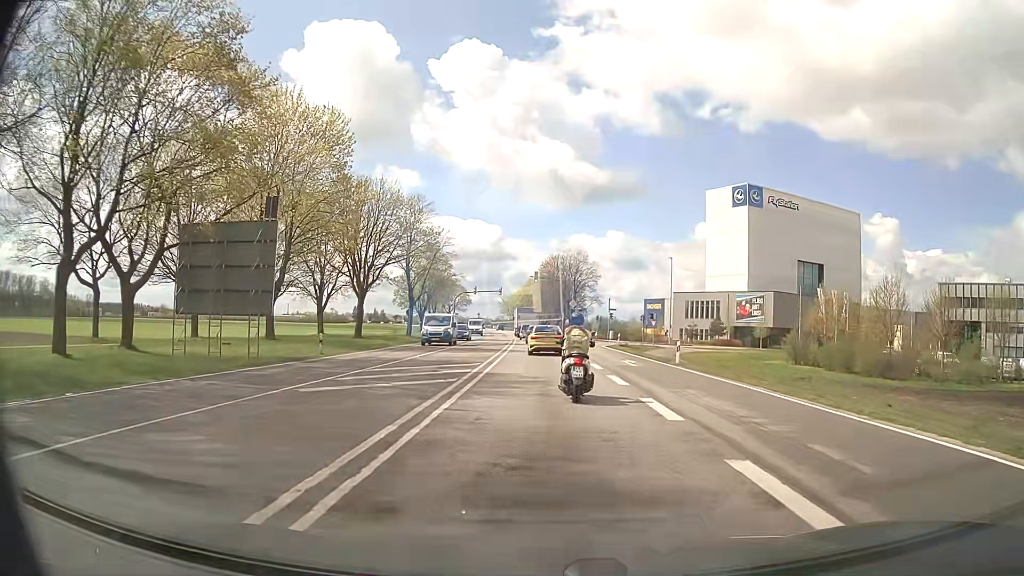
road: secondary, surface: asphalt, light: Day
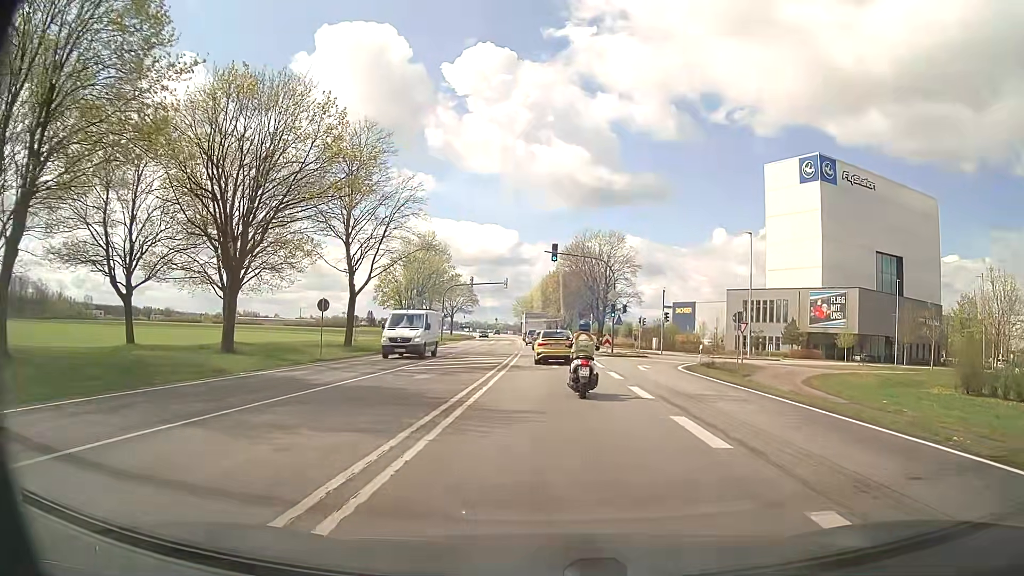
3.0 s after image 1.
(-0.4, +25.8) m; -1°
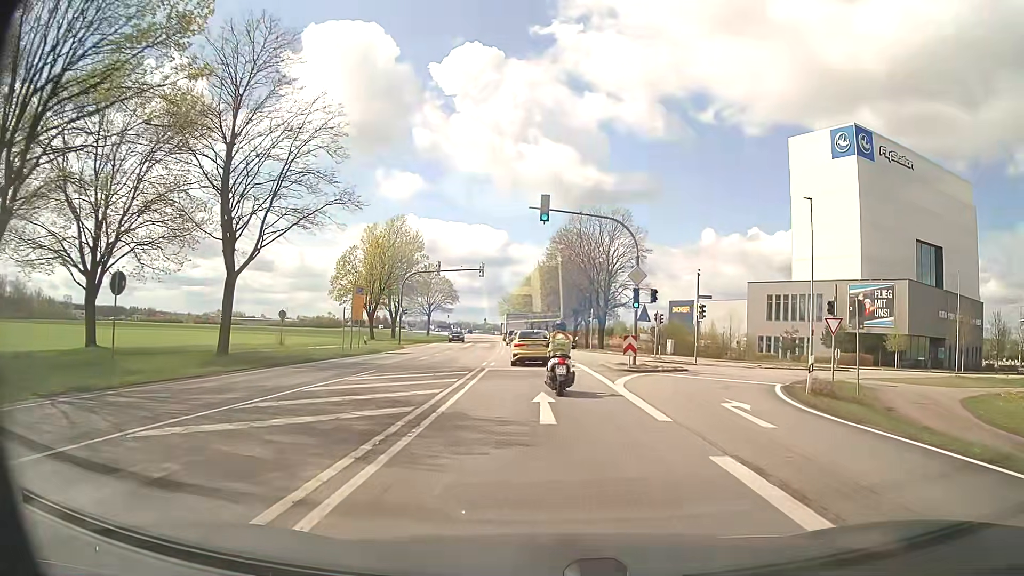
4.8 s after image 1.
(0.0, +15.8) m; +1°
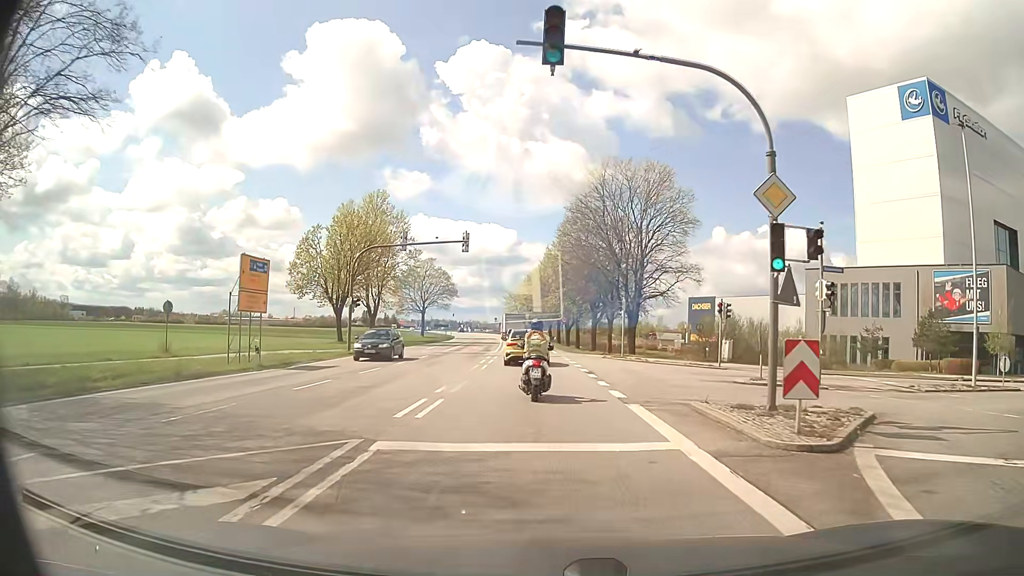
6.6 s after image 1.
(0.0, +16.7) m; -1°
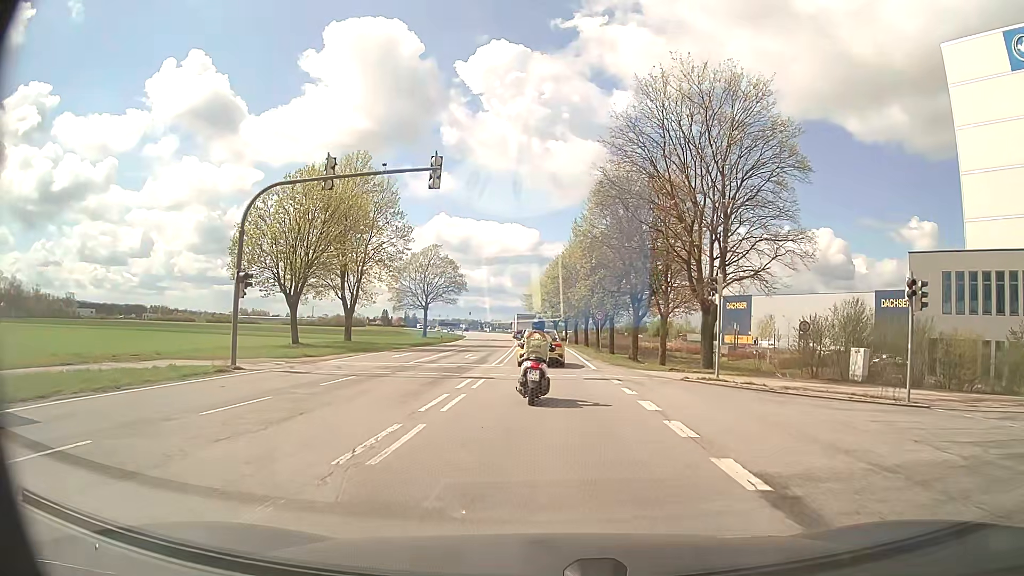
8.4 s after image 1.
(-0.4, +17.3) m; -2°
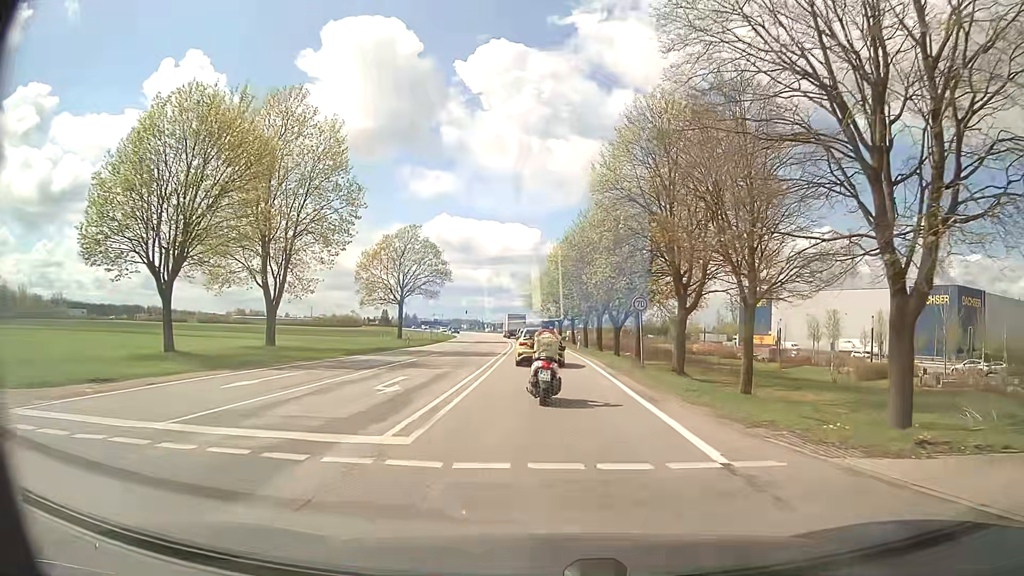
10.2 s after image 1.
(0.0, +18.0) m; 0°
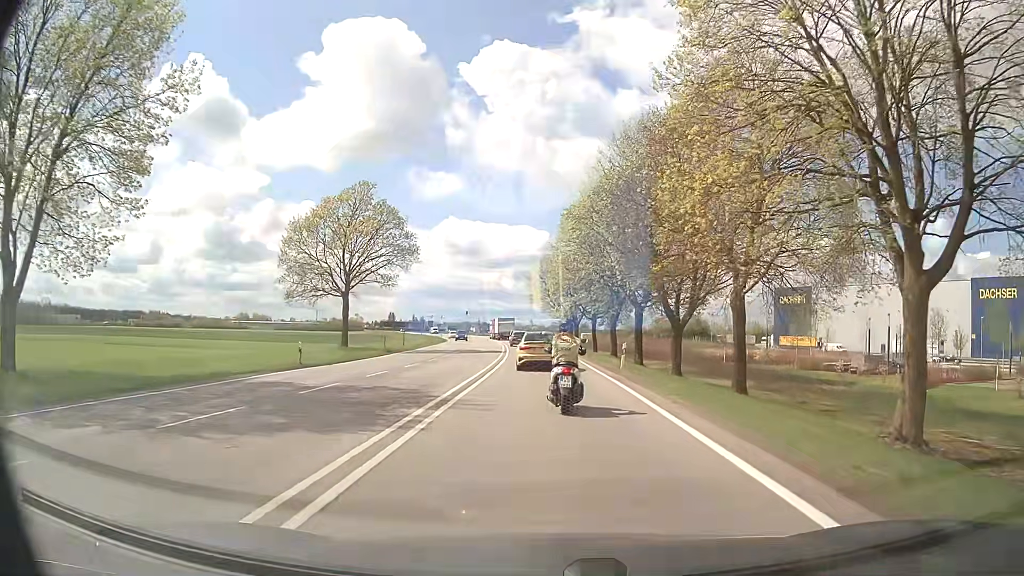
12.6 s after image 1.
(0.0, +24.5) m; -1°
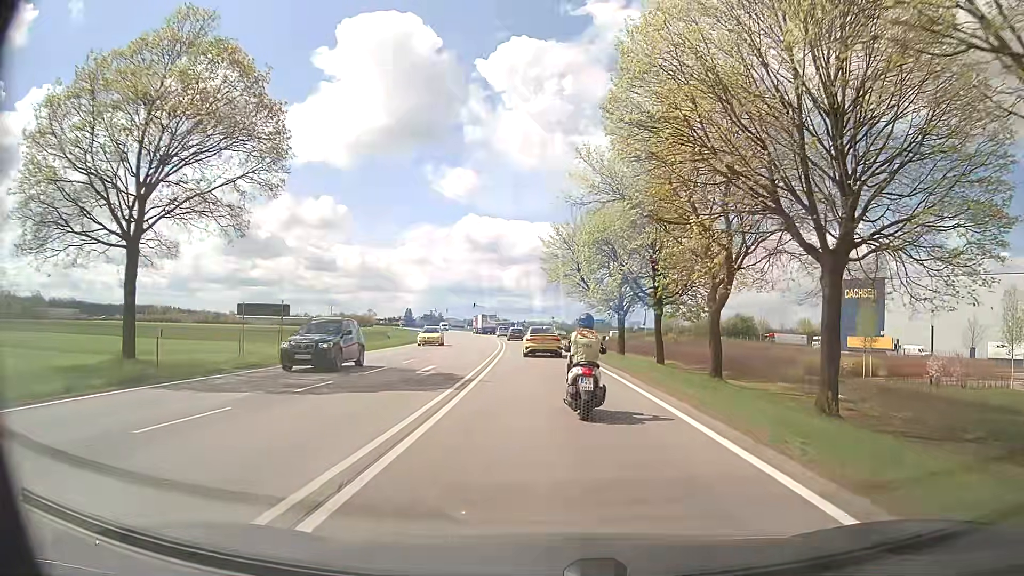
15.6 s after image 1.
(-0.2, +31.2) m; -2°
(0, +10) (0, +20) (0, +30) (0, +40) (-1, +50) (-1, +60) (-2, +70) (-3, +80) (-4, +90) (-5, +100) m
